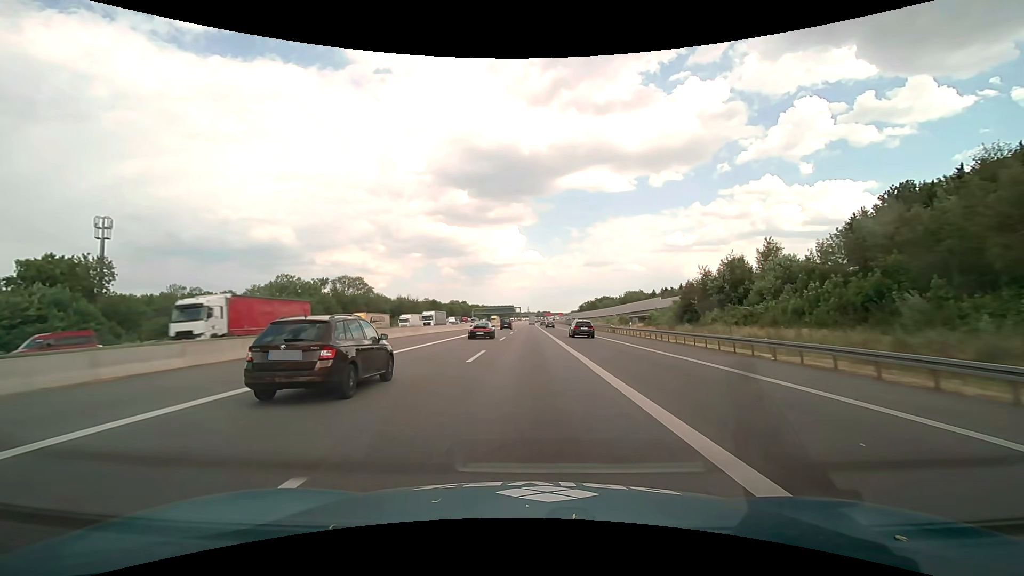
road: motorway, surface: asphalt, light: Day
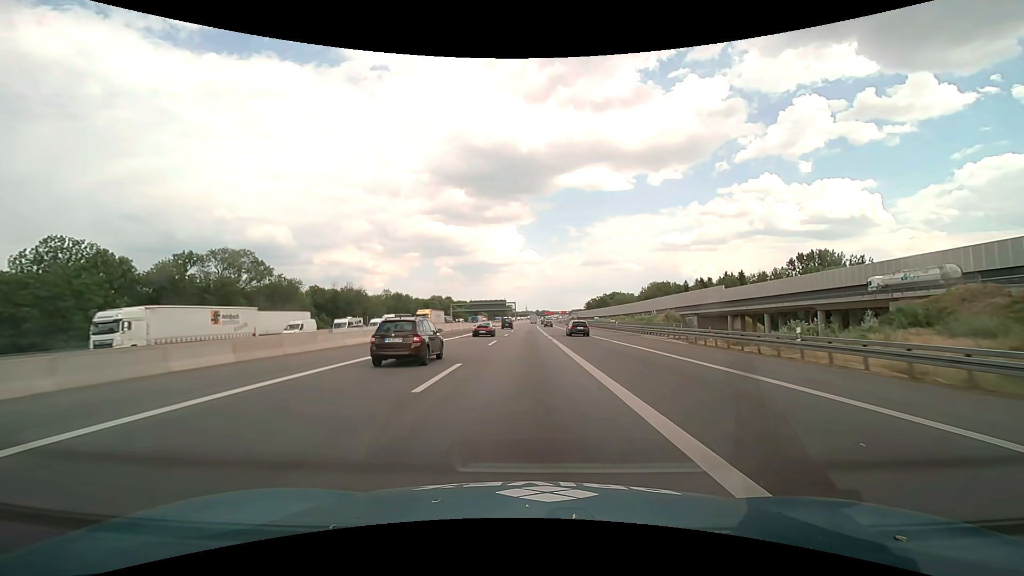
(+0.3, +79.0) m; 0°
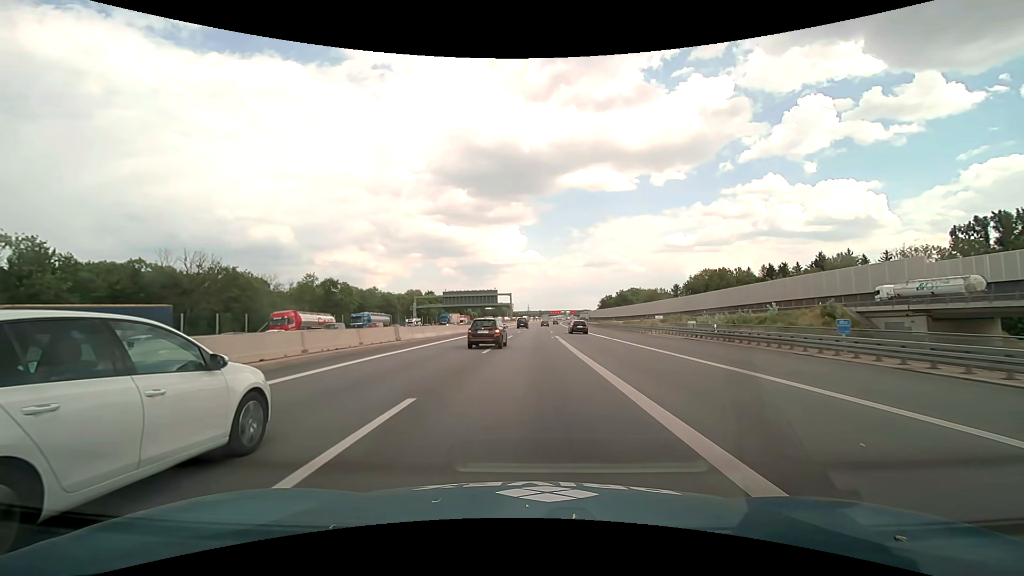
(-0.3, +79.0) m; 0°
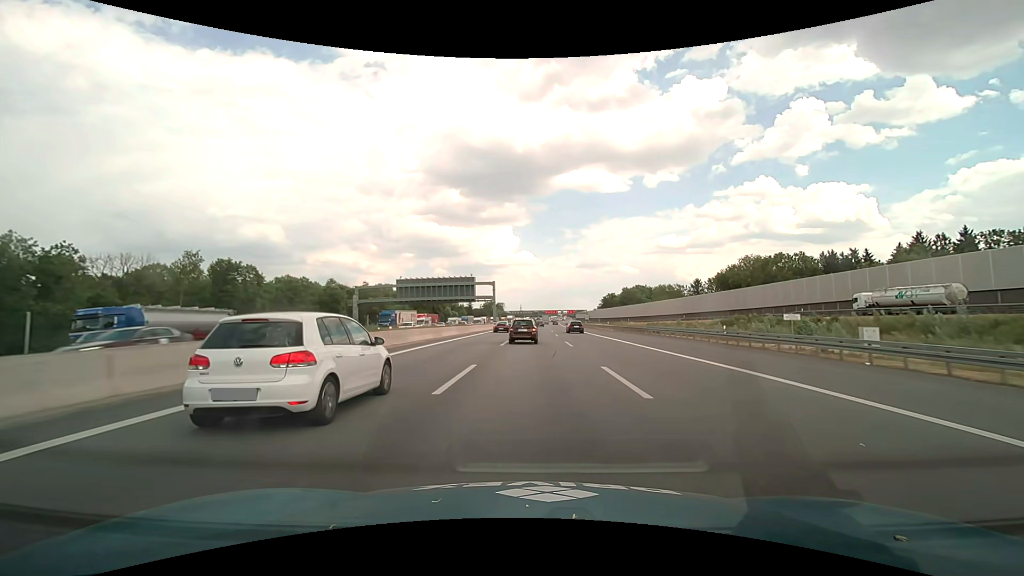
(+0.3, +47.4) m; +1°
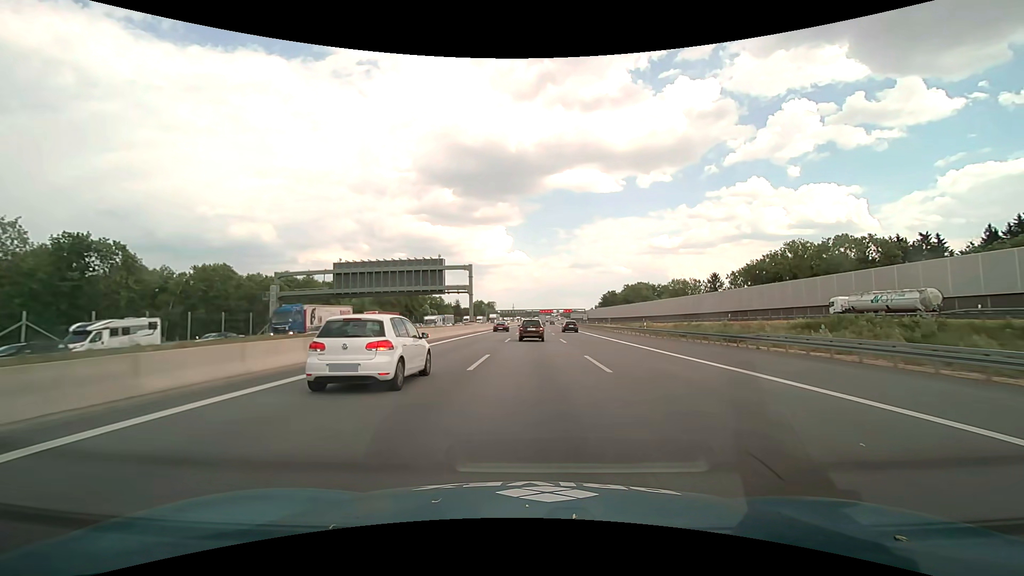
(+0.2, +31.6) m; +1°
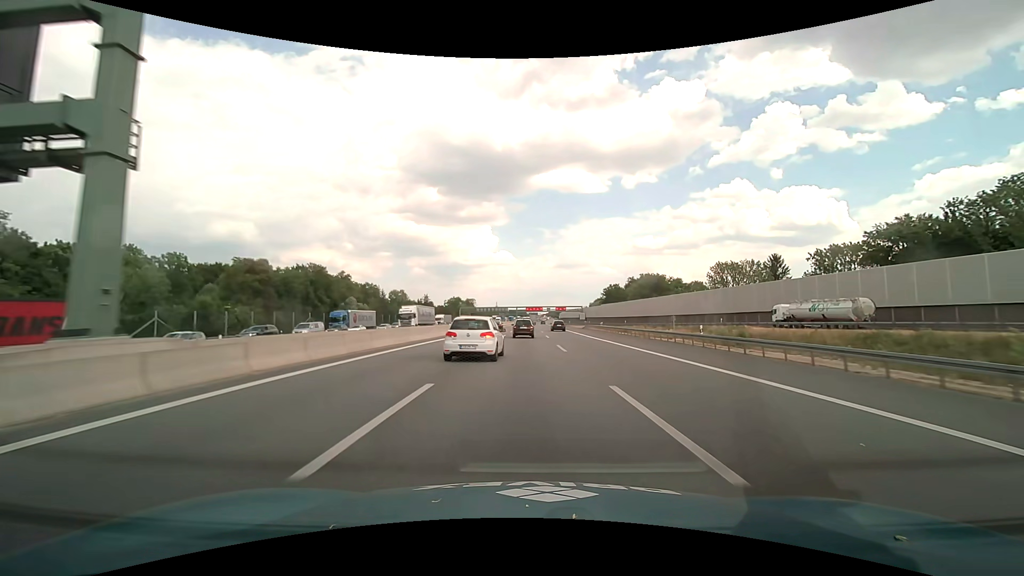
(+0.8, +63.1) m; +2°
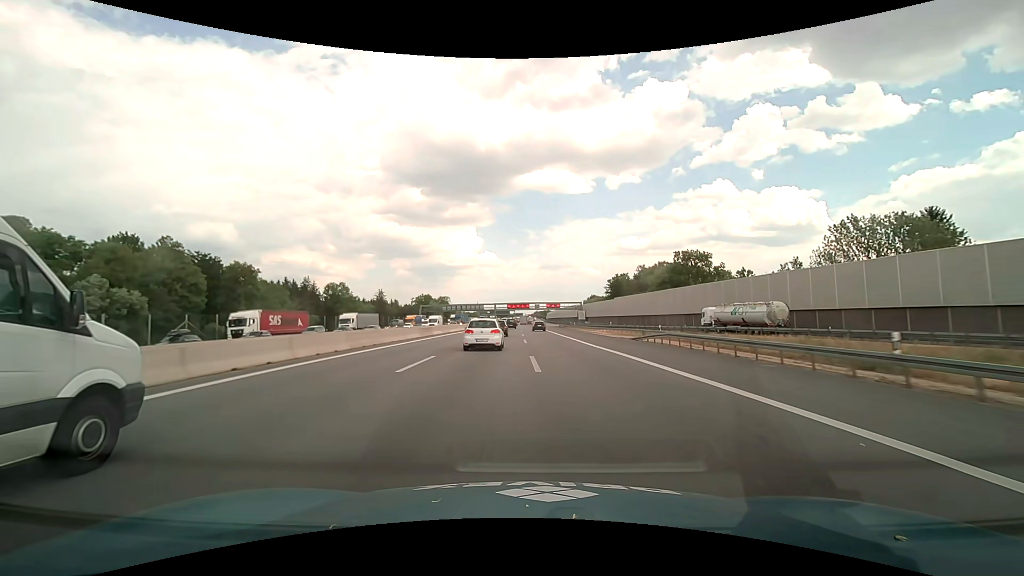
(+1.1, +63.2) m; +2°
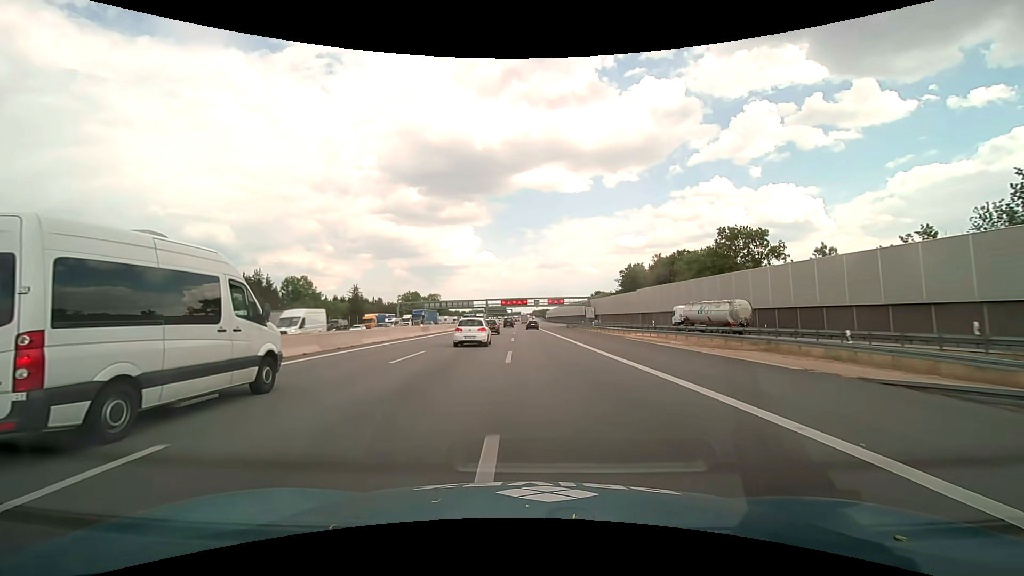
(+0.1, +31.7) m; 0°
(0, +10) (0, +20) (0, +30) (0, +40) (0, +50) (0, +60) (0, +70) (0, +80) (0, +90) (0, +100) m
